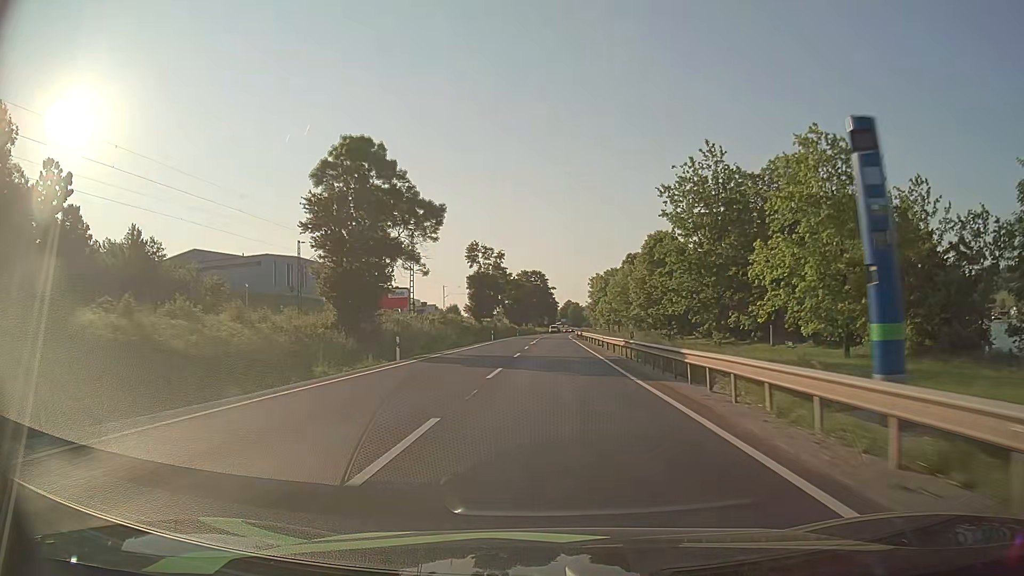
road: primary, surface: asphalt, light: Day
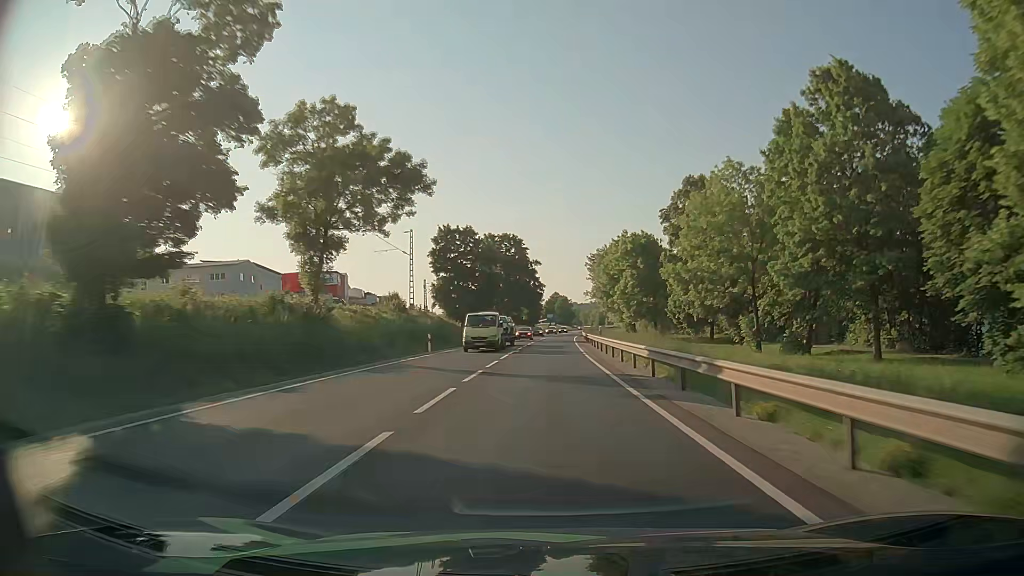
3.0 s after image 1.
(+0.4, +74.2) m; +1°
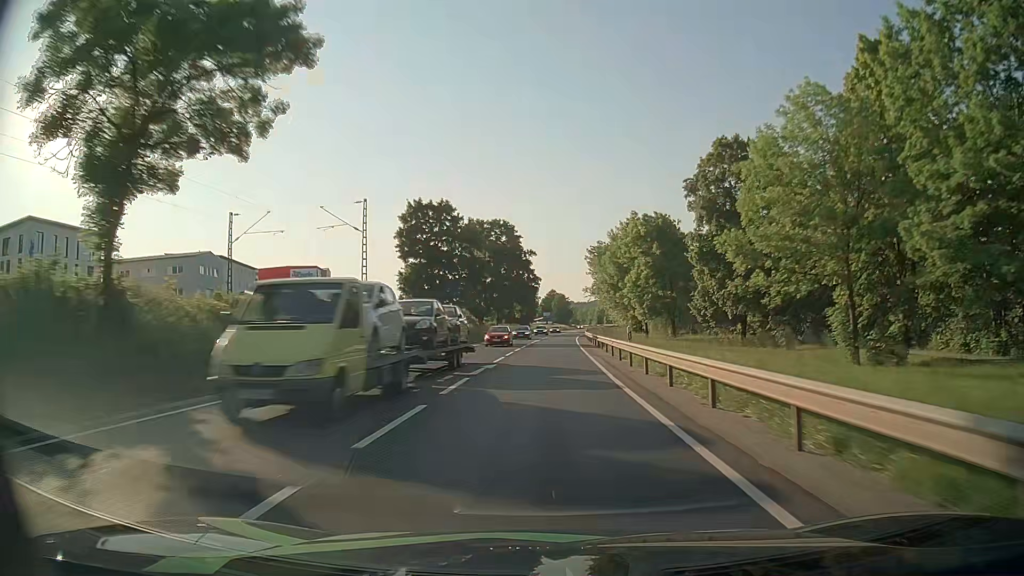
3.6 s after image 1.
(+0.1, +15.0) m; 0°
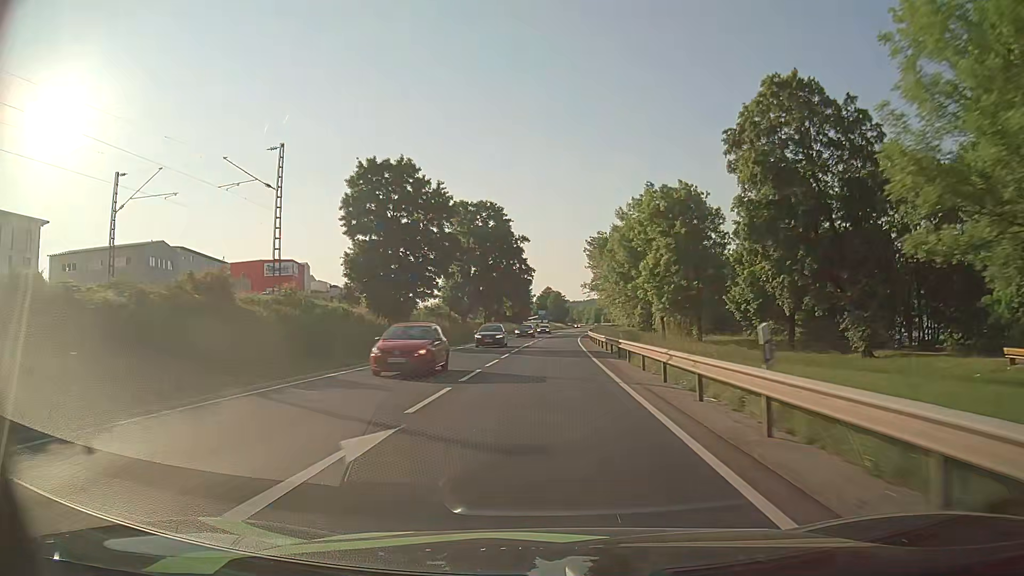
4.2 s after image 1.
(+0.1, +15.1) m; 0°
(0, +10) (0, +20) (0, +30) (+1, +40) (+1, +50) (+2, +60) (+2, +70) (+3, +80) (+3, +90) (+4, +100) m
